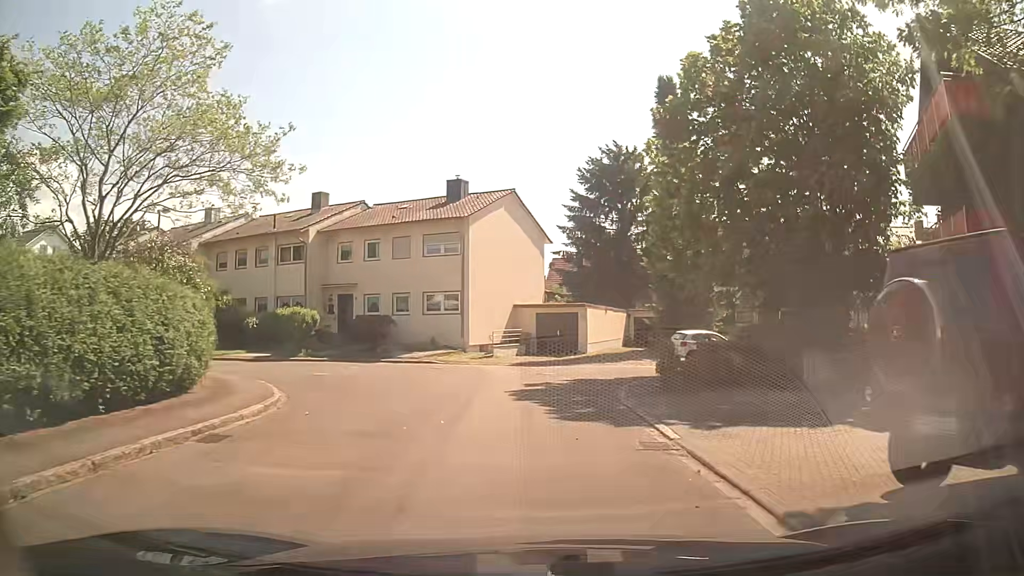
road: residential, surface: asphalt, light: Day
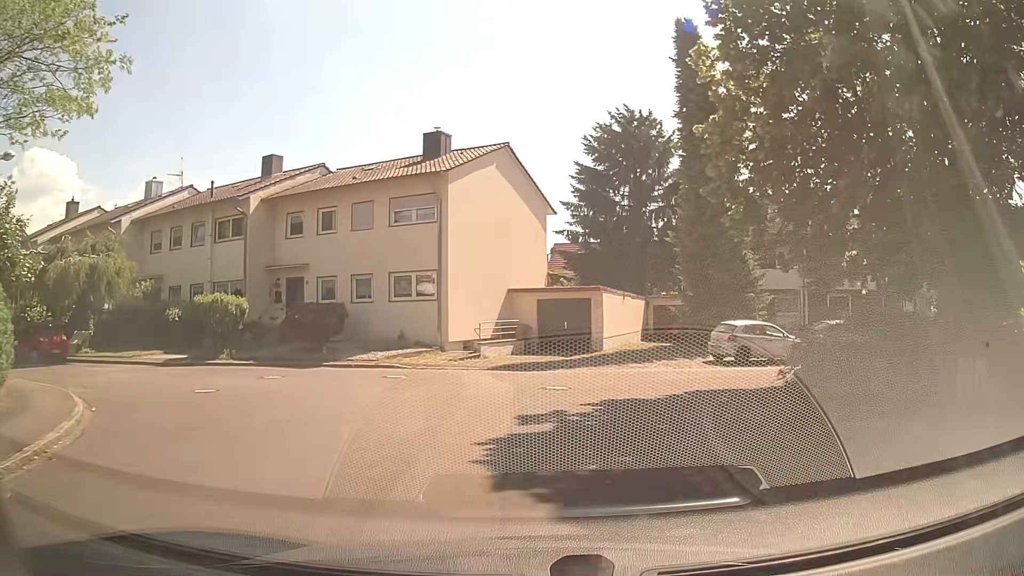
(0.0, +7.5) m; -1°
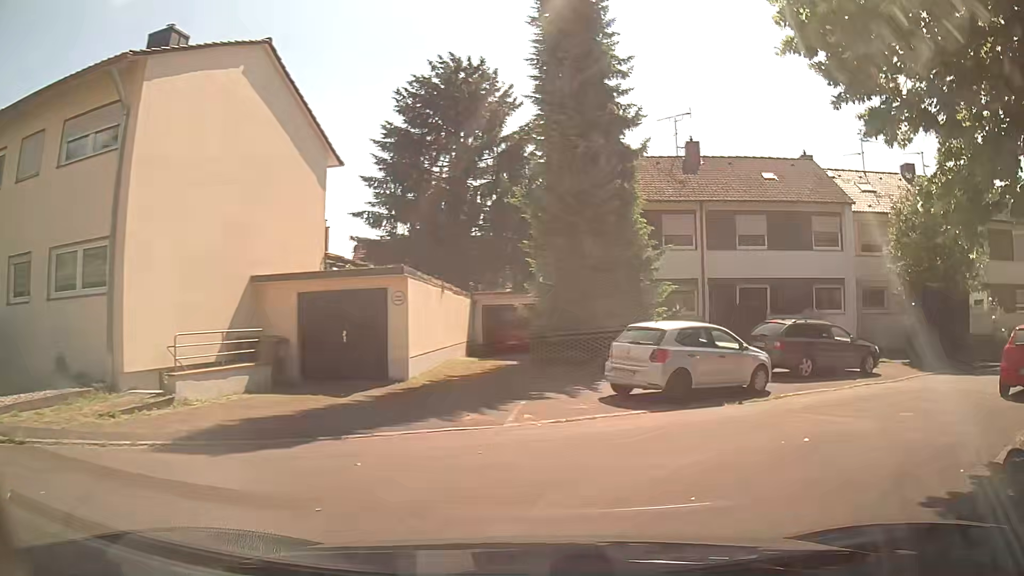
(+0.9, +11.2) m; +18°
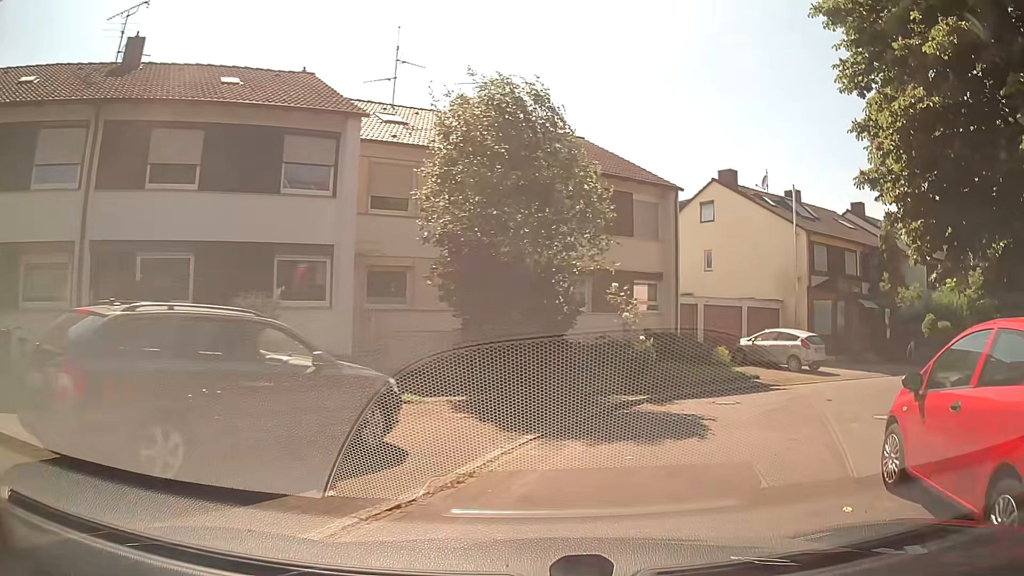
(+4.5, +11.4) m; +39°
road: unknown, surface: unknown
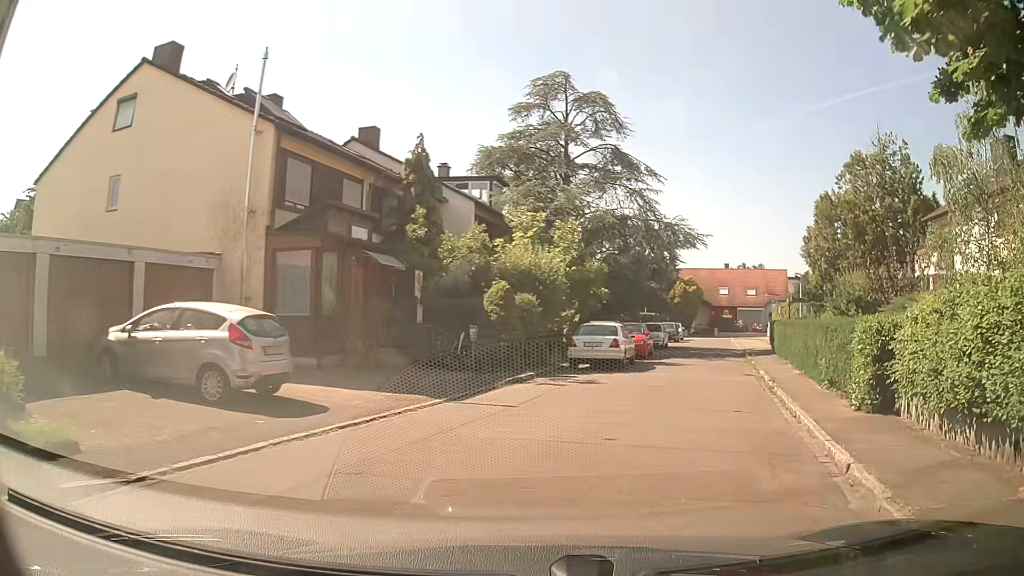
(+5.5, +13.5) m; +43°
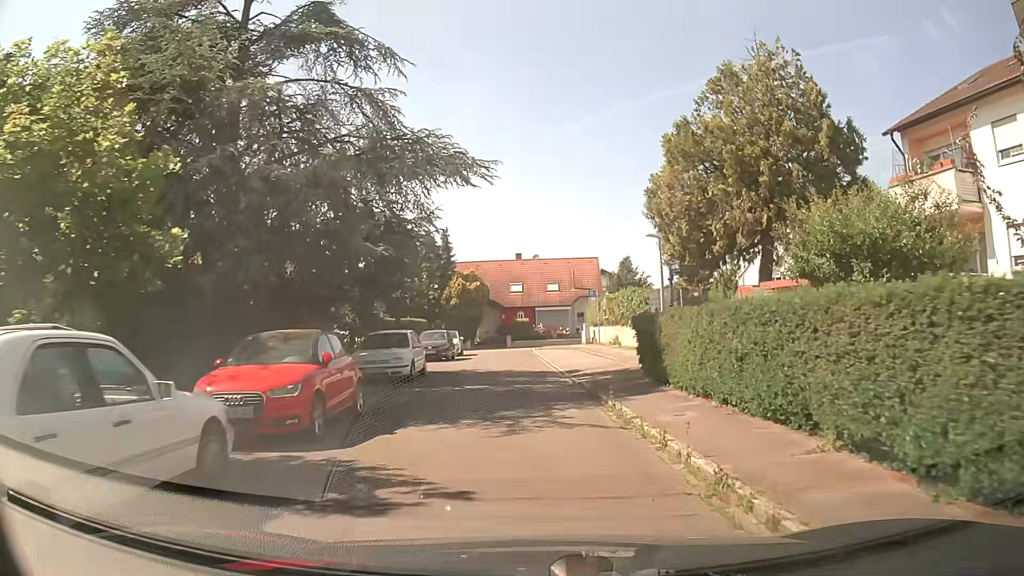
(+4.5, +17.5) m; +20°
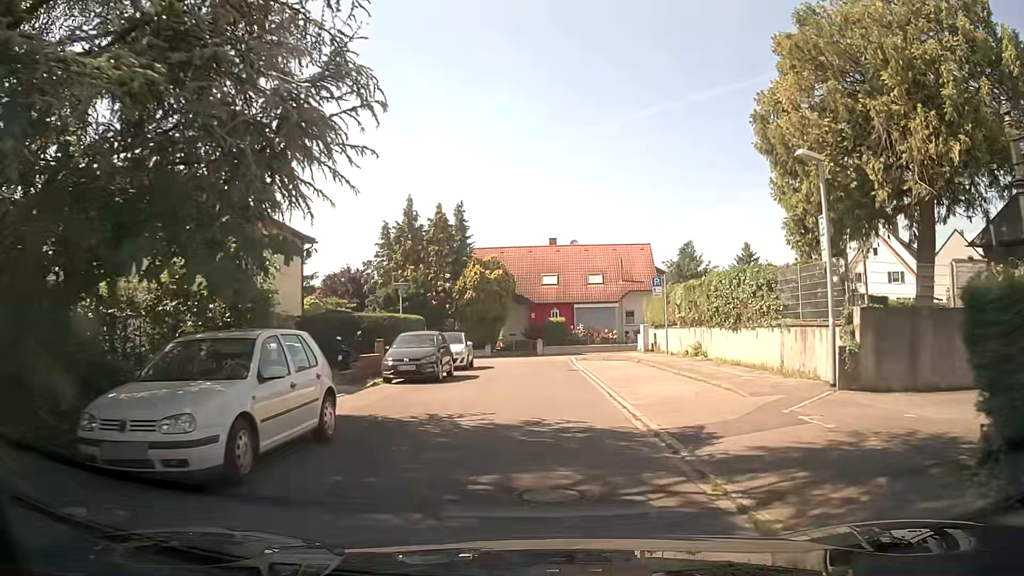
(-0.4, +12.3) m; -3°
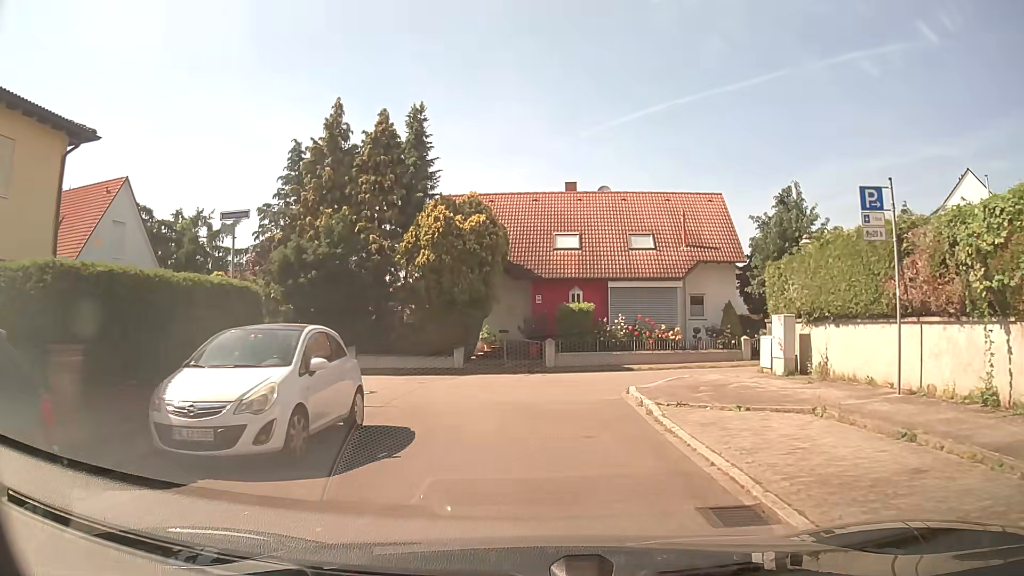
(-0.2, +18.9) m; -1°
(0, +10) (-1, +20) (-11, +23) (-21, +24) (-30, +25) (-40, +27) (-49, +24) (-52, +14) (-54, +4) (-57, -5) m
